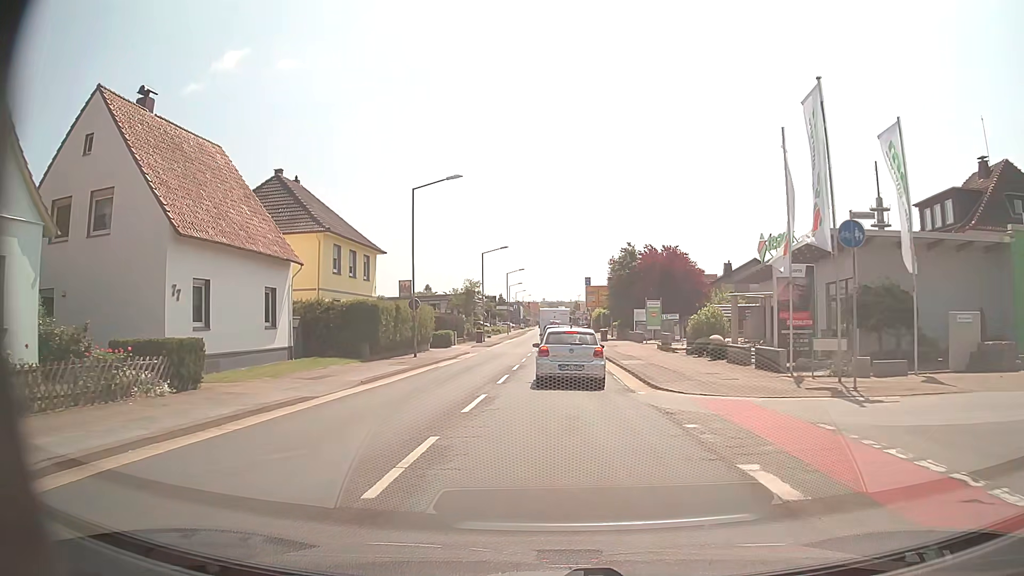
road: secondary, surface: asphalt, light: Day
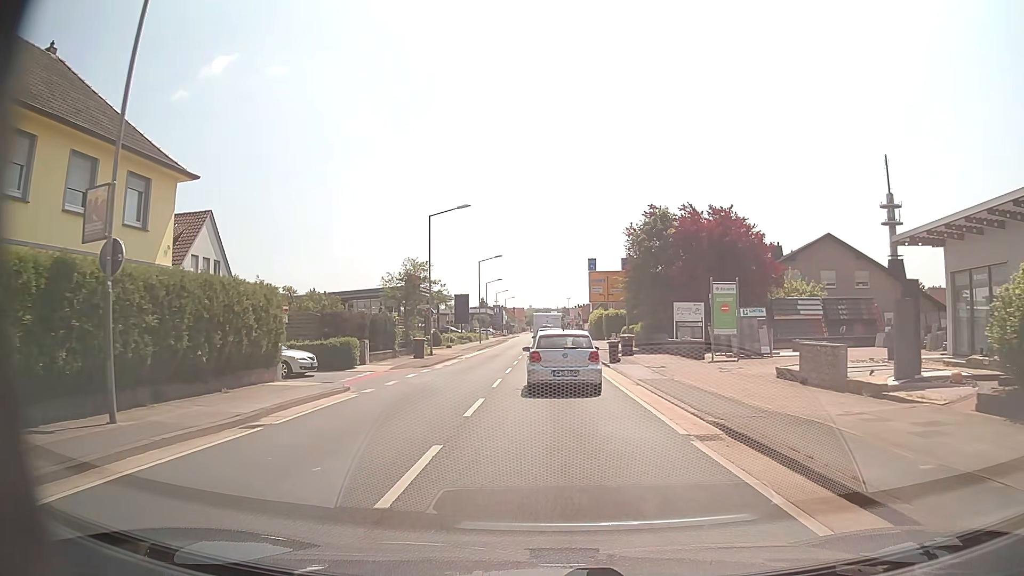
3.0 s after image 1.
(+0.1, +23.9) m; +1°
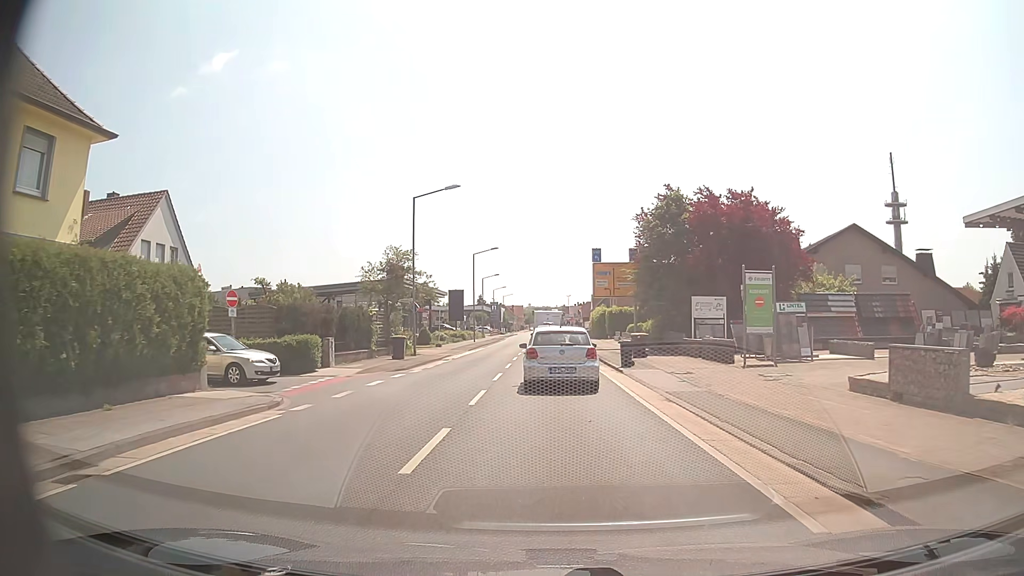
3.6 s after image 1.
(0.0, +4.9) m; 0°
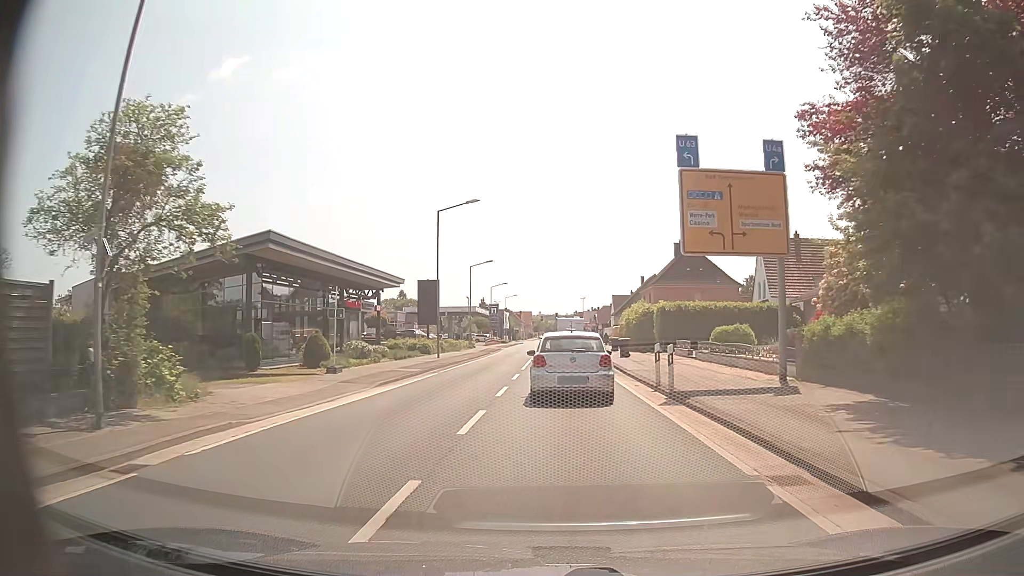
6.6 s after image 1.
(-0.2, +27.4) m; -1°
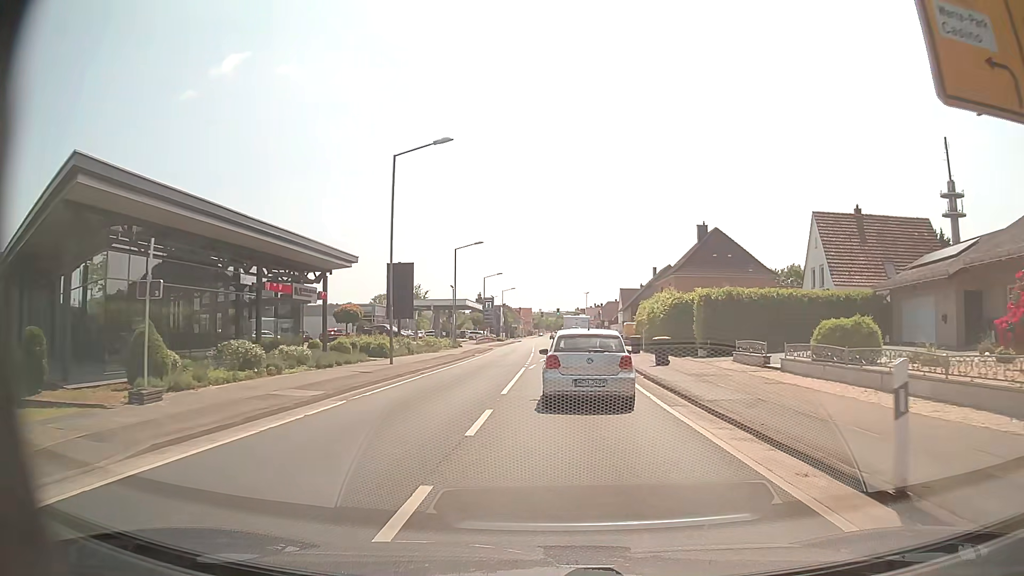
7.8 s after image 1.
(0.0, +12.3) m; 0°
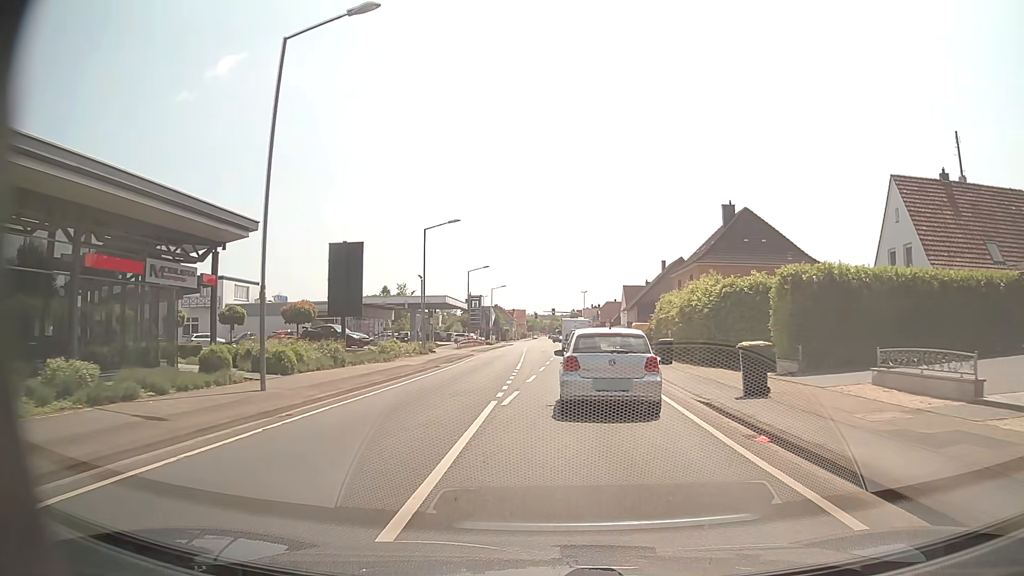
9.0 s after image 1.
(0.0, +12.5) m; 0°
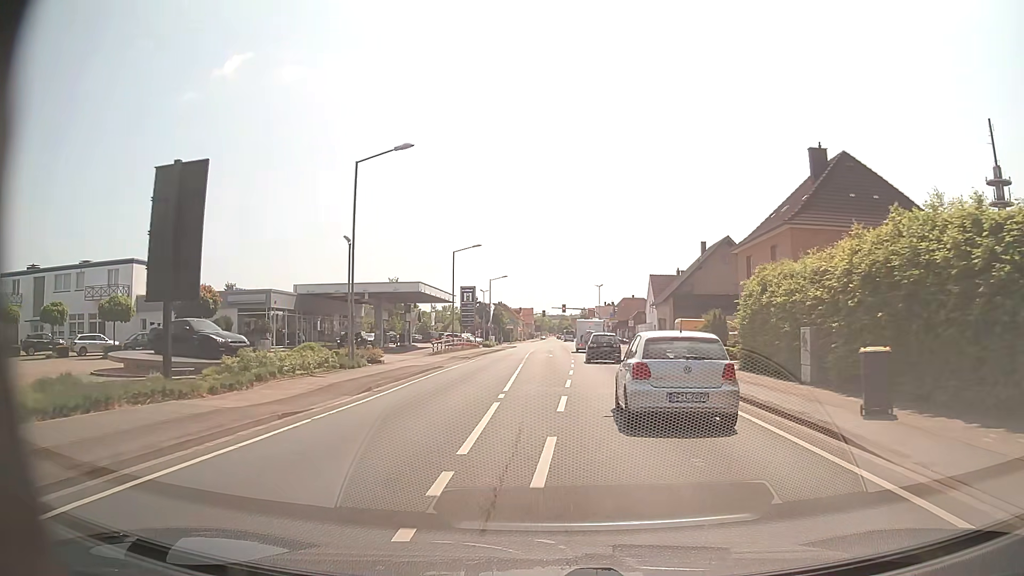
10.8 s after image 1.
(0.0, +18.9) m; -1°
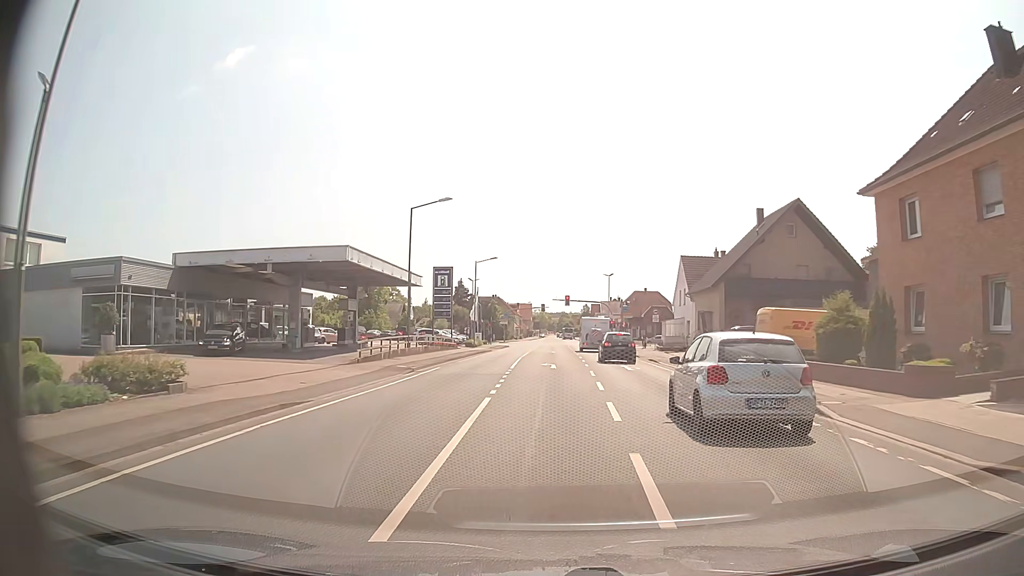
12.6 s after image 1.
(0.0, +19.4) m; 0°
